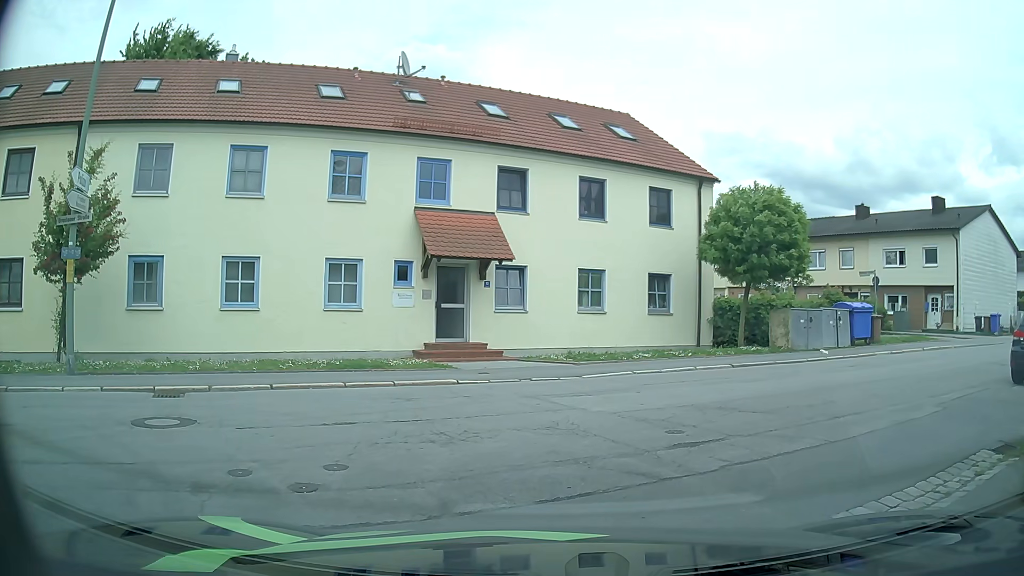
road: residential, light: Day
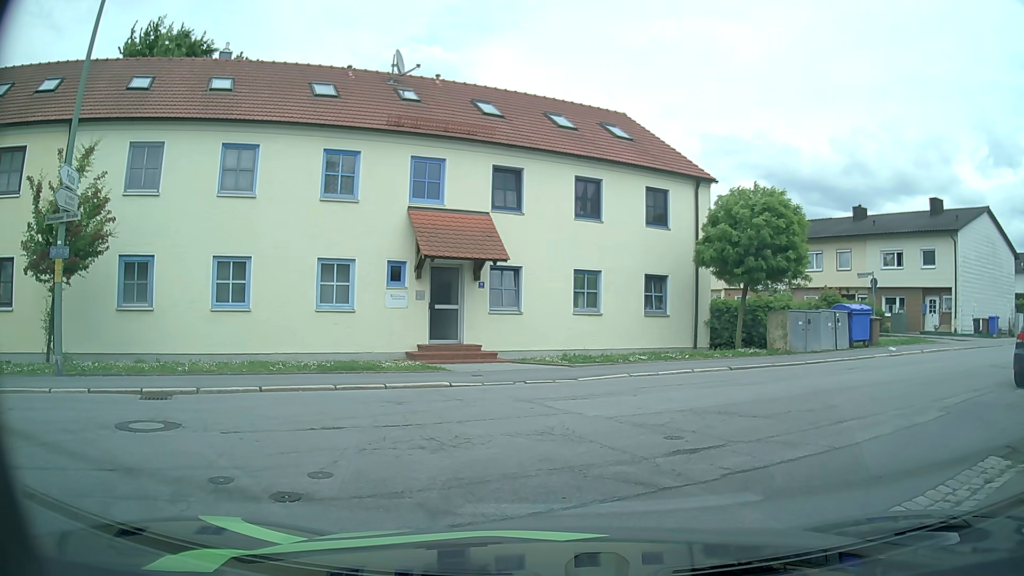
(0.0, +0.3) m; 0°
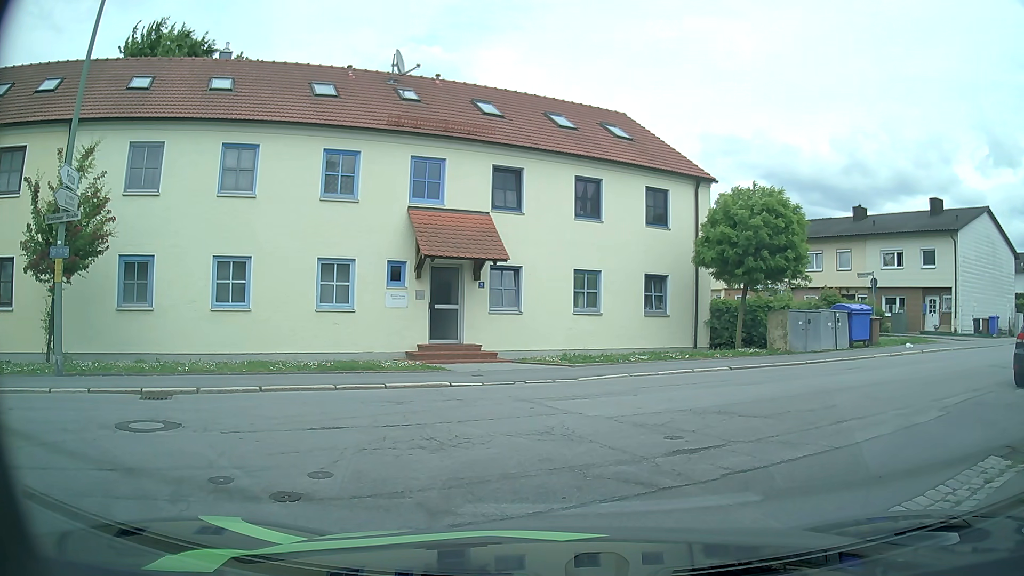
(0.0, 0.0) m; 0°
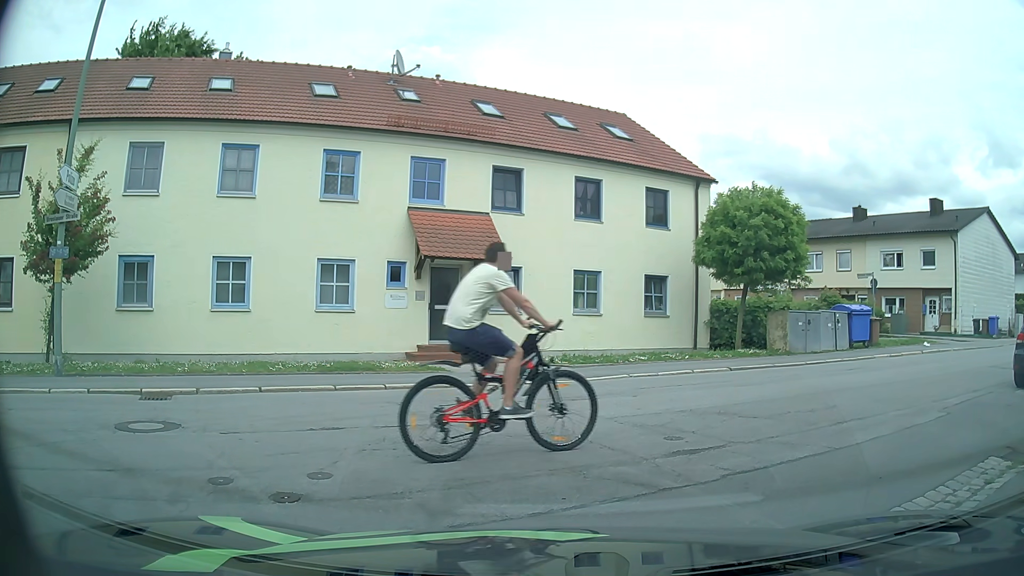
(0.0, 0.0) m; 0°
